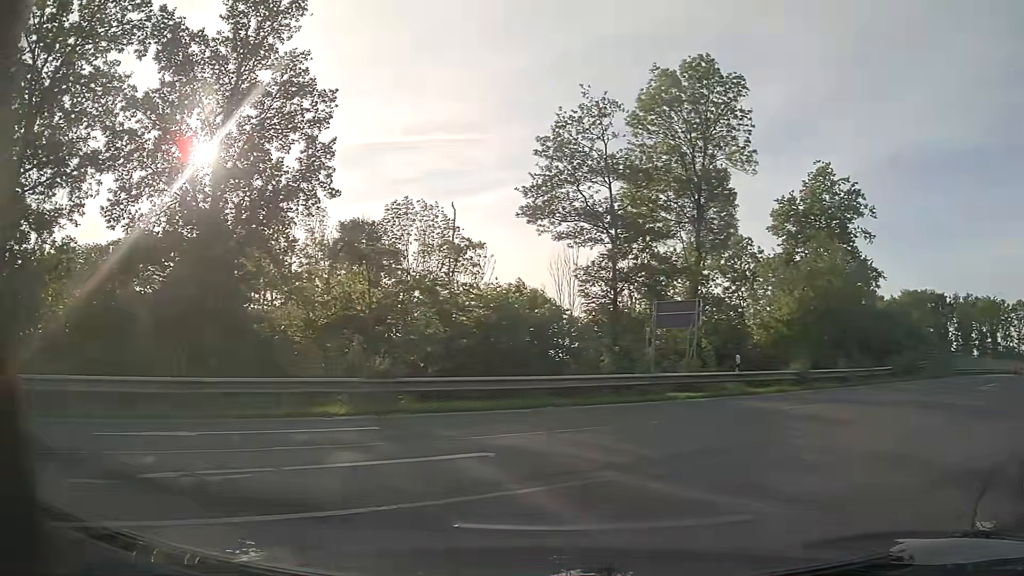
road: secondary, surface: asphalt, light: Day
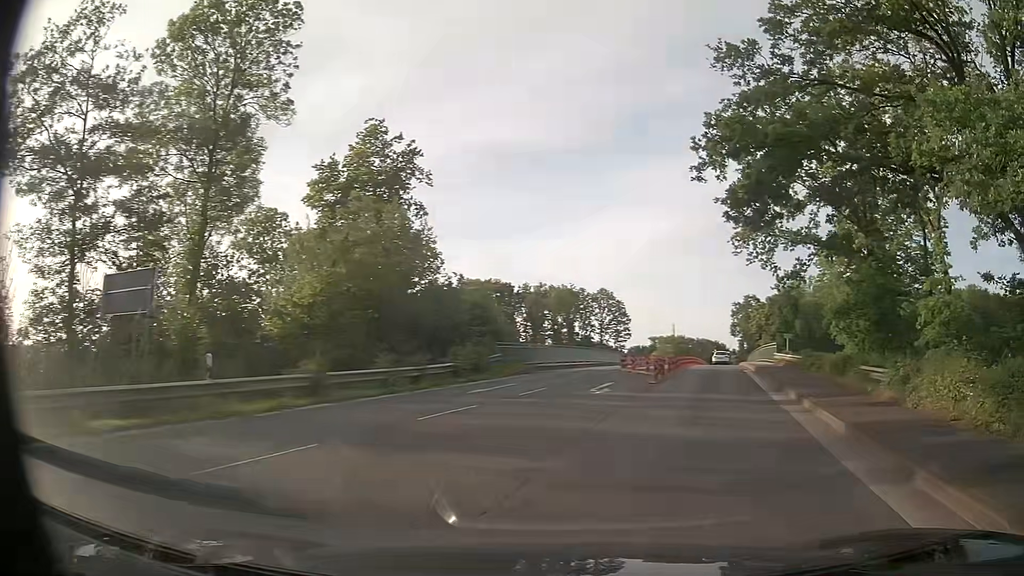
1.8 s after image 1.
(+3.1, +7.9) m; +40°
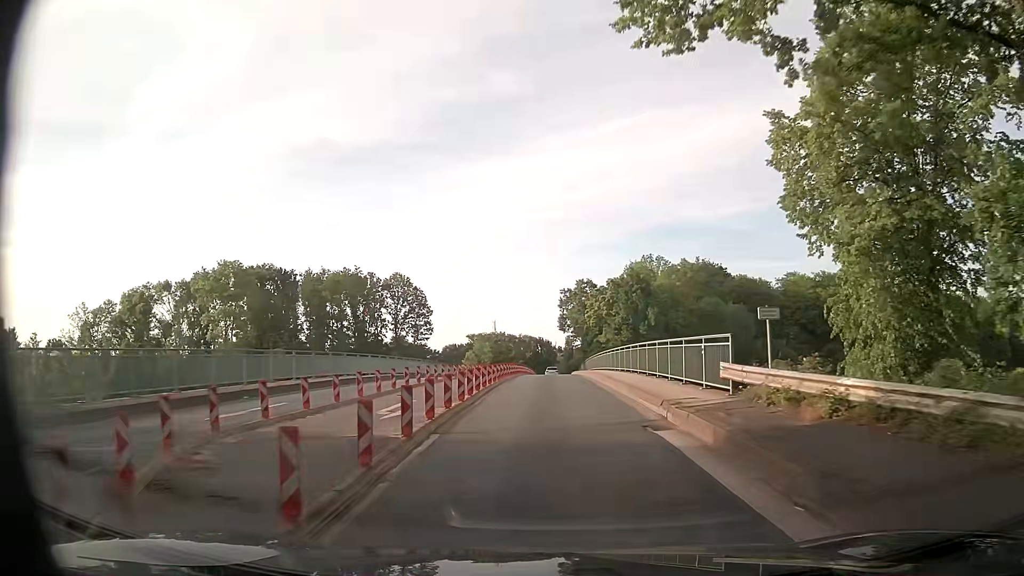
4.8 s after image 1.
(+6.0, +26.2) m; +16°
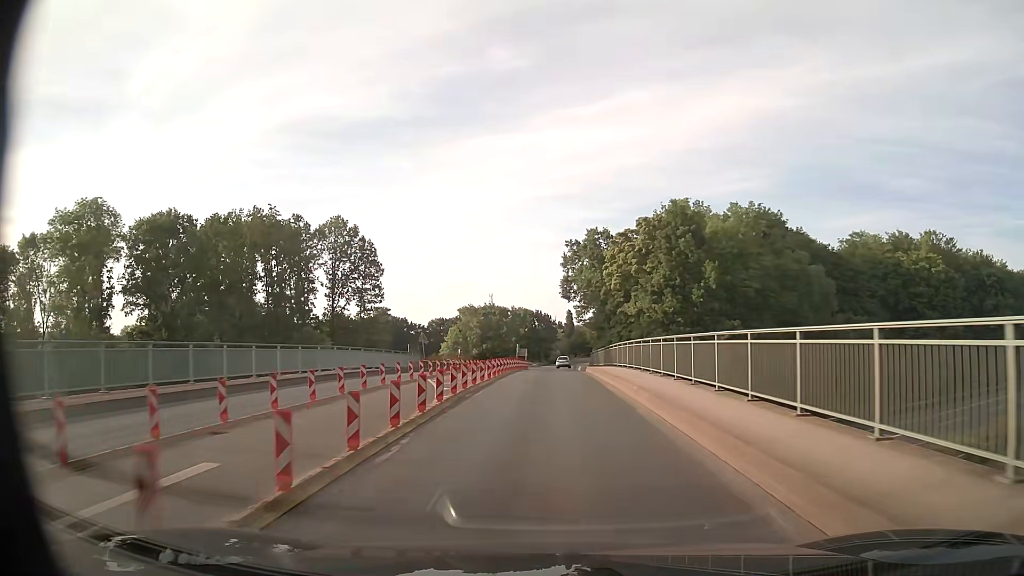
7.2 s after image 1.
(+0.1, +30.3) m; 0°
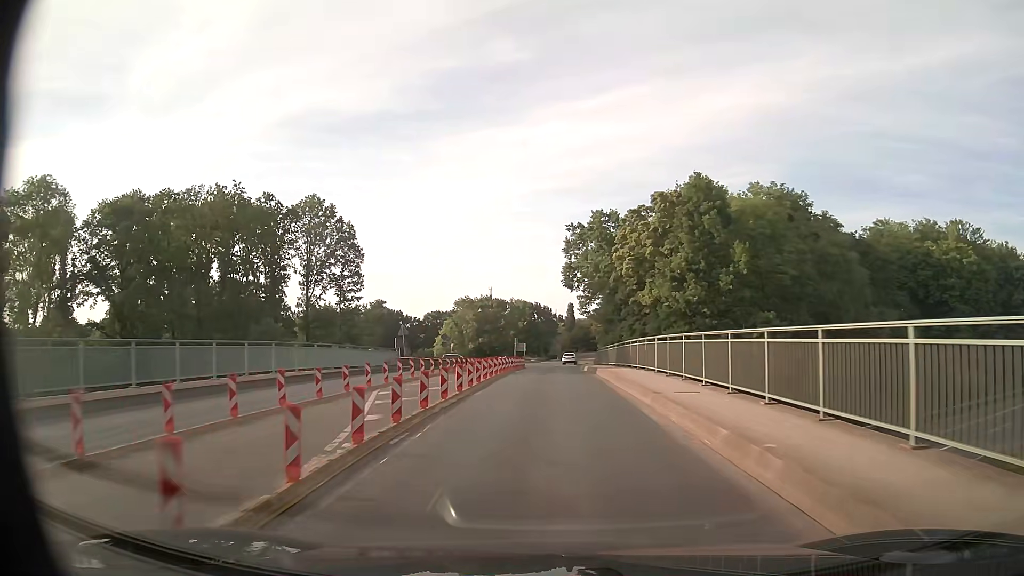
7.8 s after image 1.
(0.0, +7.9) m; 0°
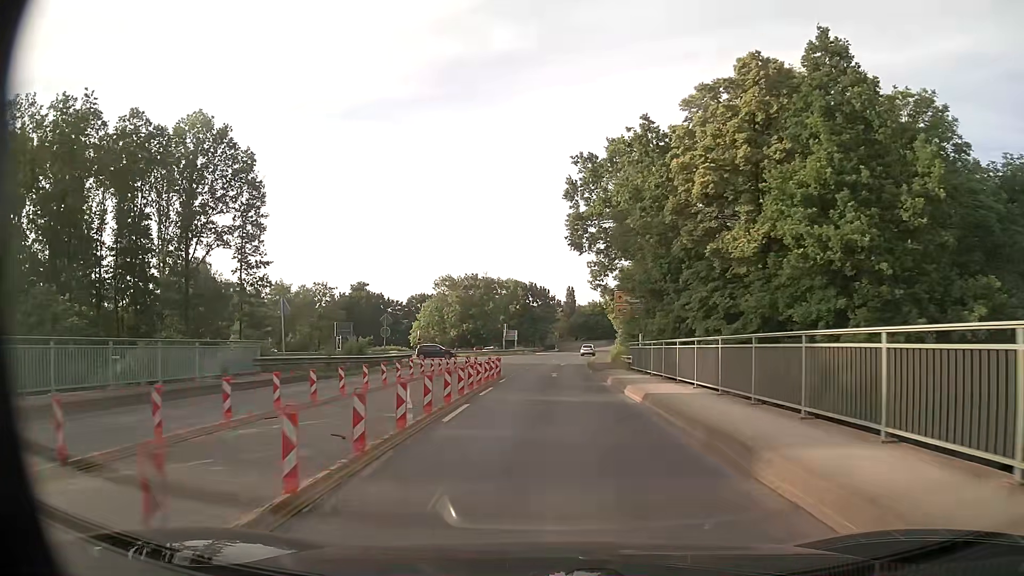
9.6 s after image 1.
(0.0, +22.7) m; 0°
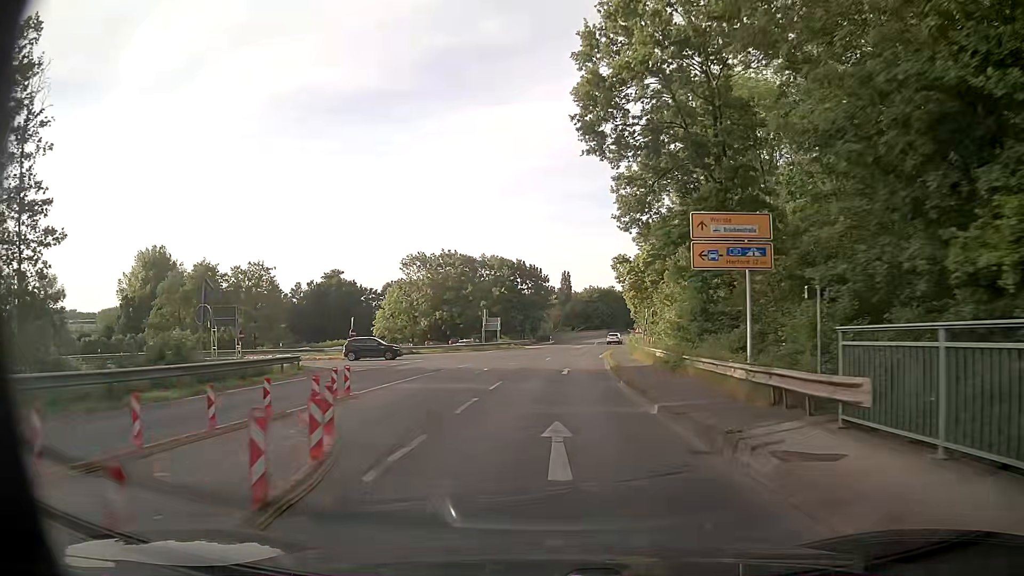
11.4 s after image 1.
(+0.1, +22.9) m; +1°
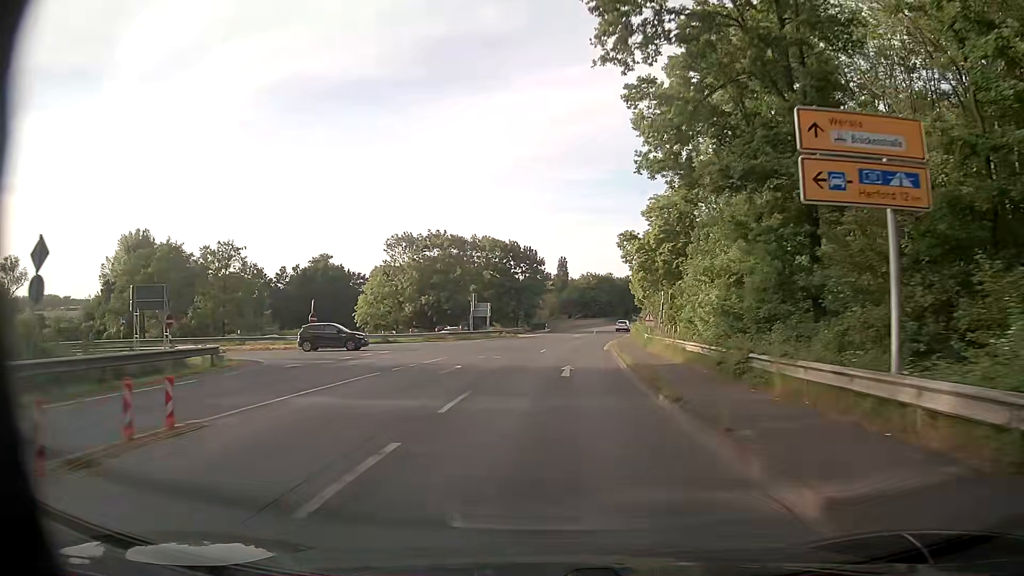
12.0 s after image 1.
(0.0, +8.0) m; 0°
(0, +10) (0, +20) (+1, +30) (+2, +40) (+3, +50) (+4, +60) (+5, +70) (+7, +80) (+9, +89) (+11, +99) m
